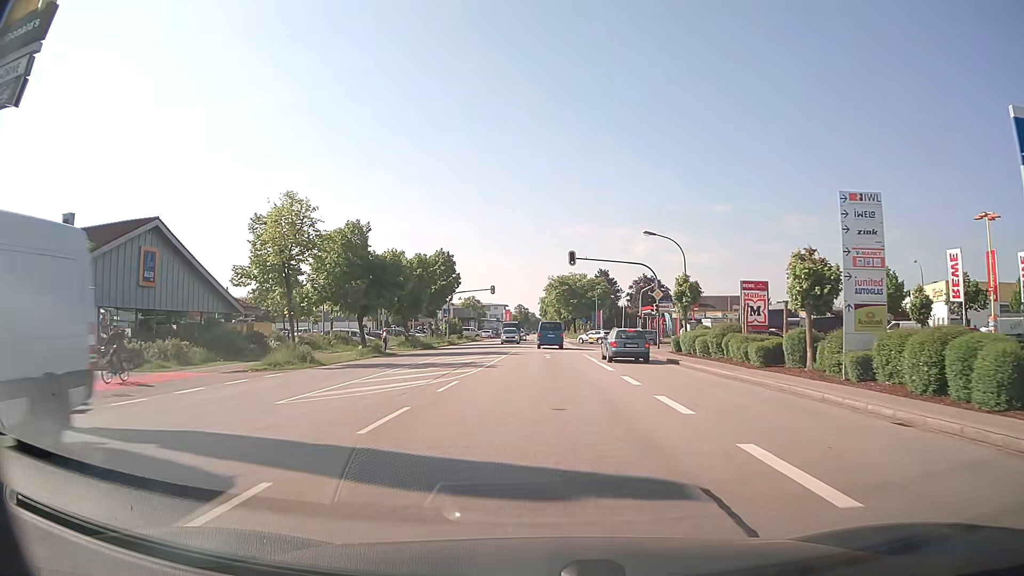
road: secondary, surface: asphalt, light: Day
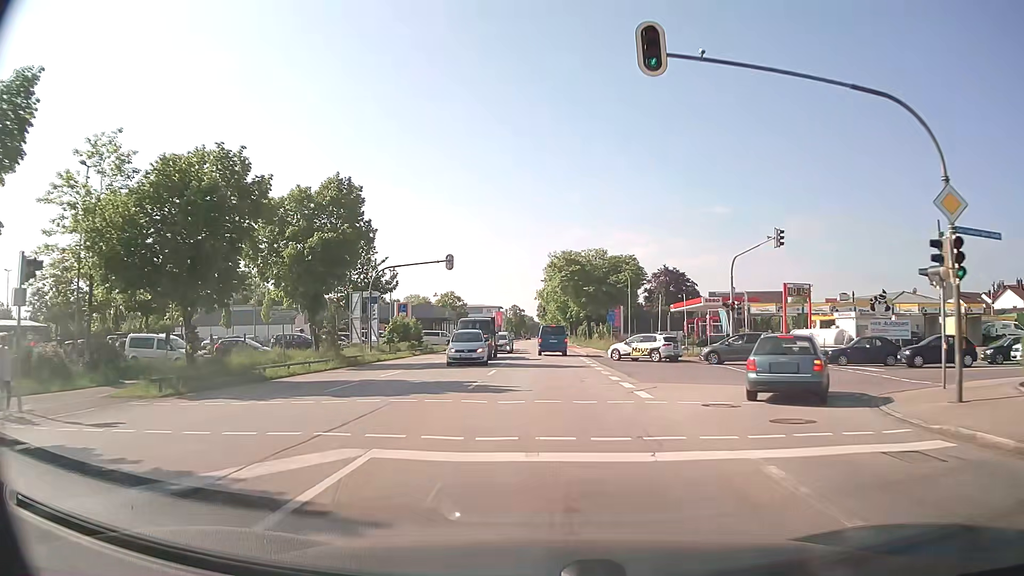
(0.0, +36.0) m; 0°
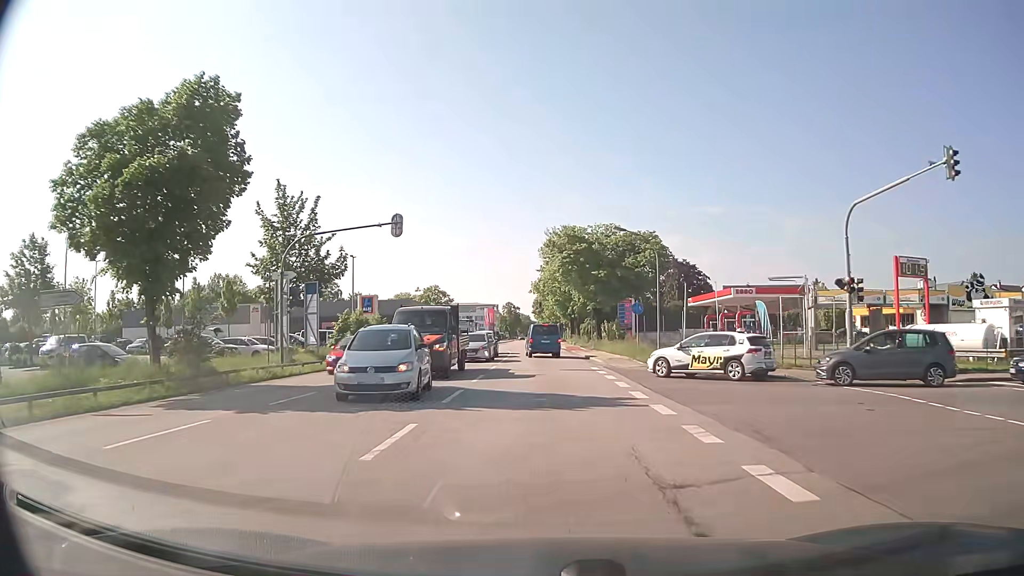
(0.0, +15.2) m; 0°
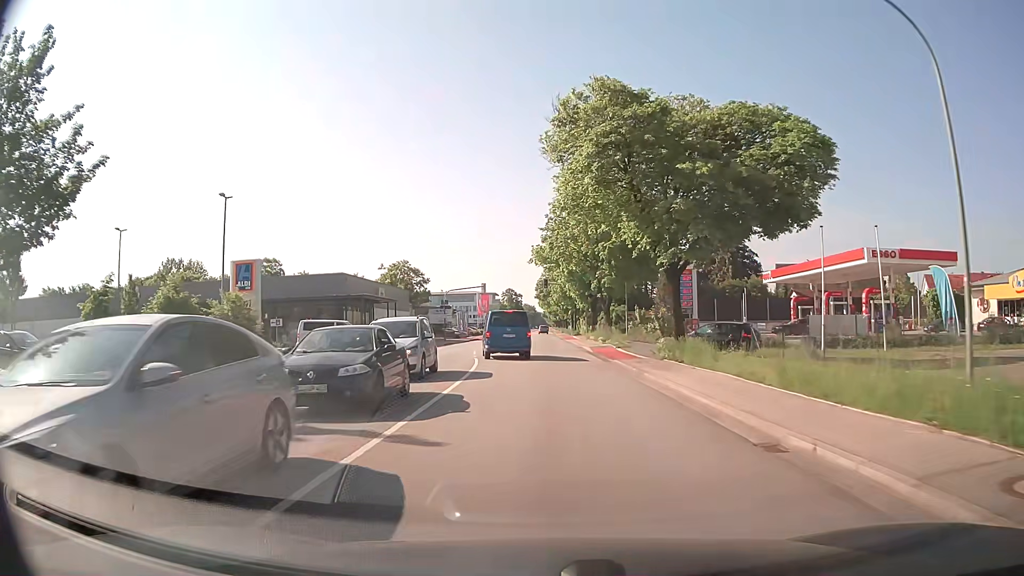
(-0.2, +29.4) m; -1°
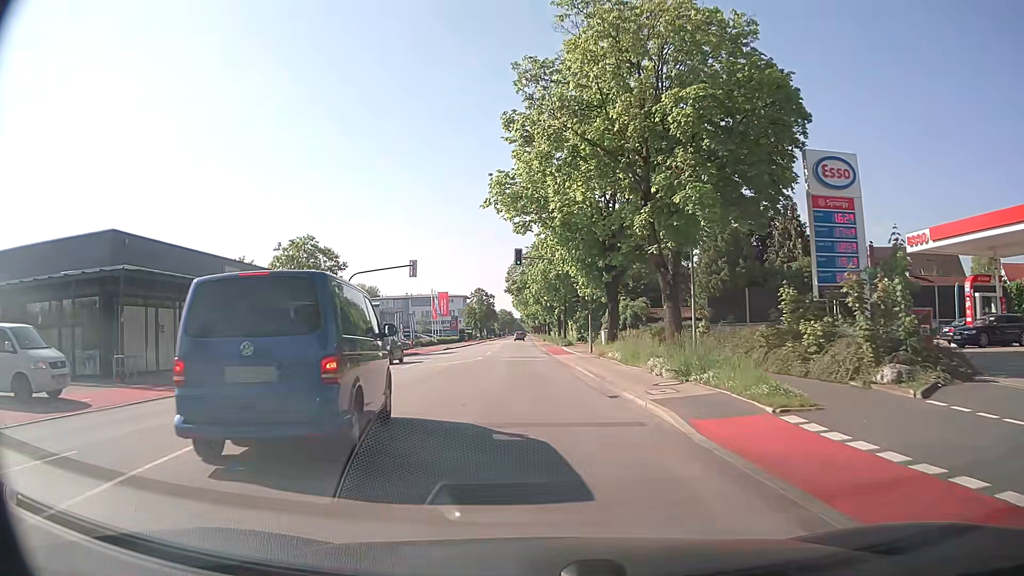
(+0.2, +28.7) m; +2°
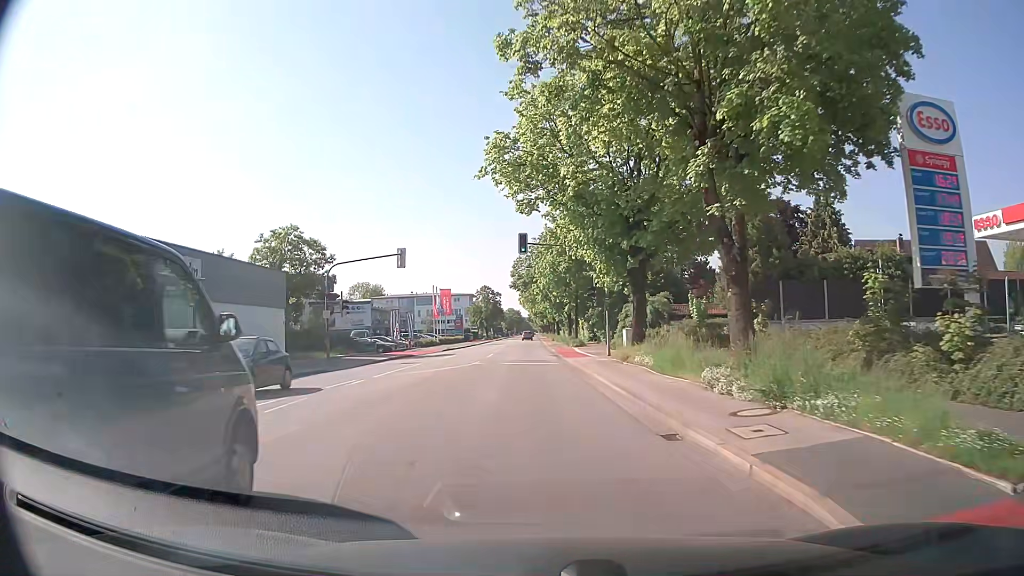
(-0.1, +5.7) m; -1°
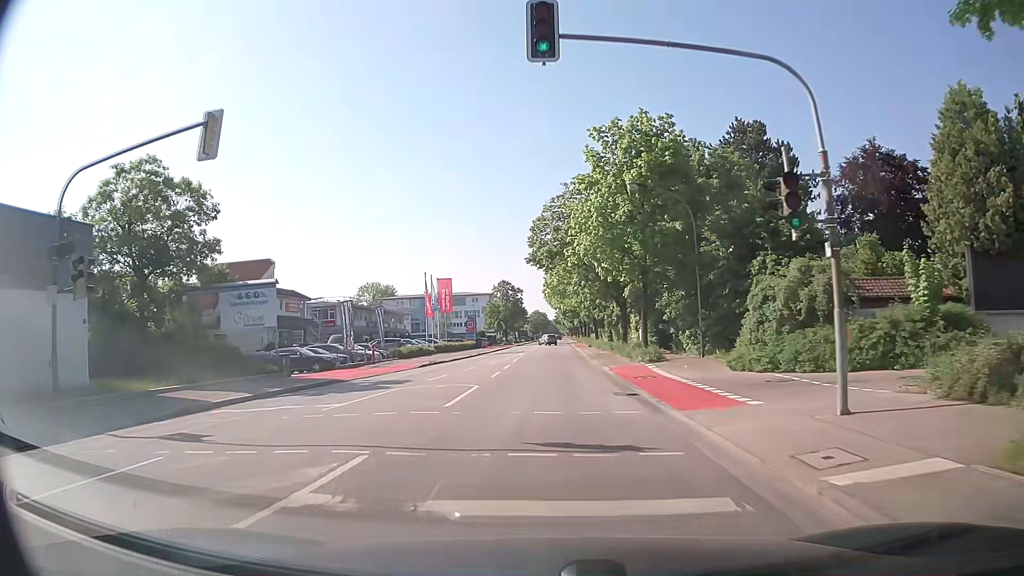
(-0.8, +23.8) m; -3°
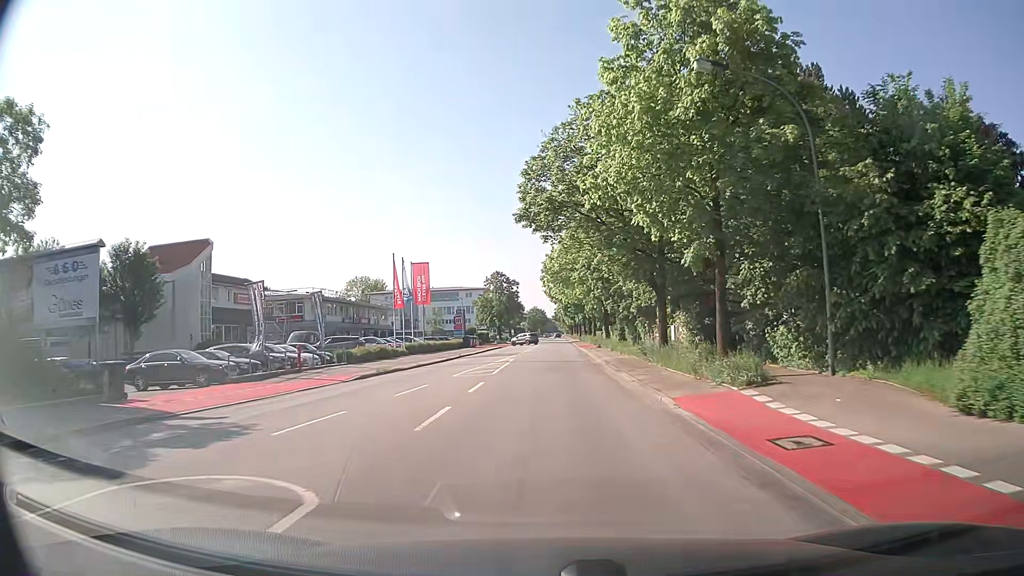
(0.0, +13.1) m; 0°
(0, +10) (0, +20) (0, +30) (0, +40) (+1, +50) (+1, +60) (+1, +70) (+1, +80) (+2, +90) (+2, +100) m
